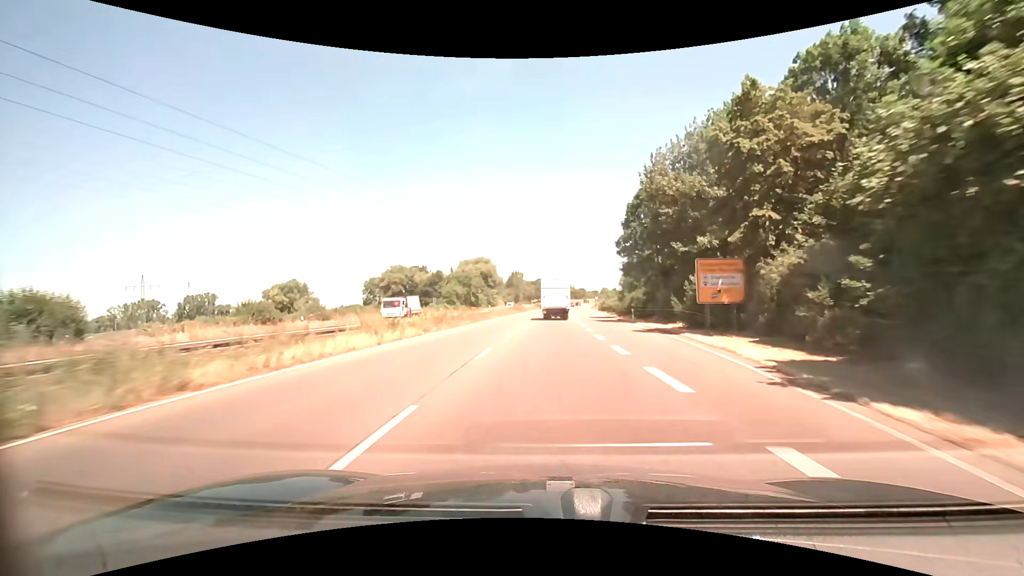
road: trunk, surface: asphalt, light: Day
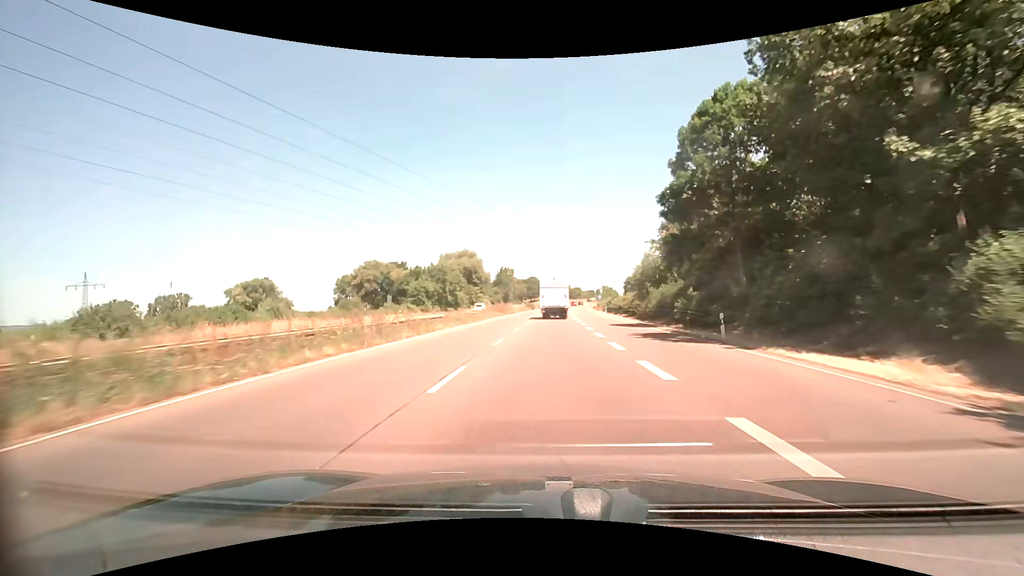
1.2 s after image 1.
(+0.2, +22.9) m; +1°
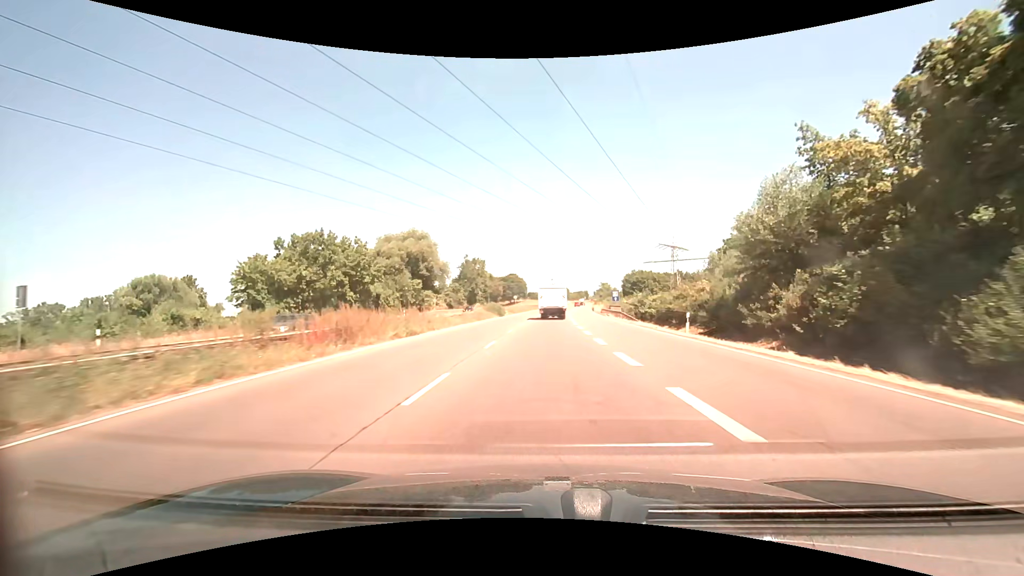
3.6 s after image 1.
(+0.8, +46.1) m; +2°
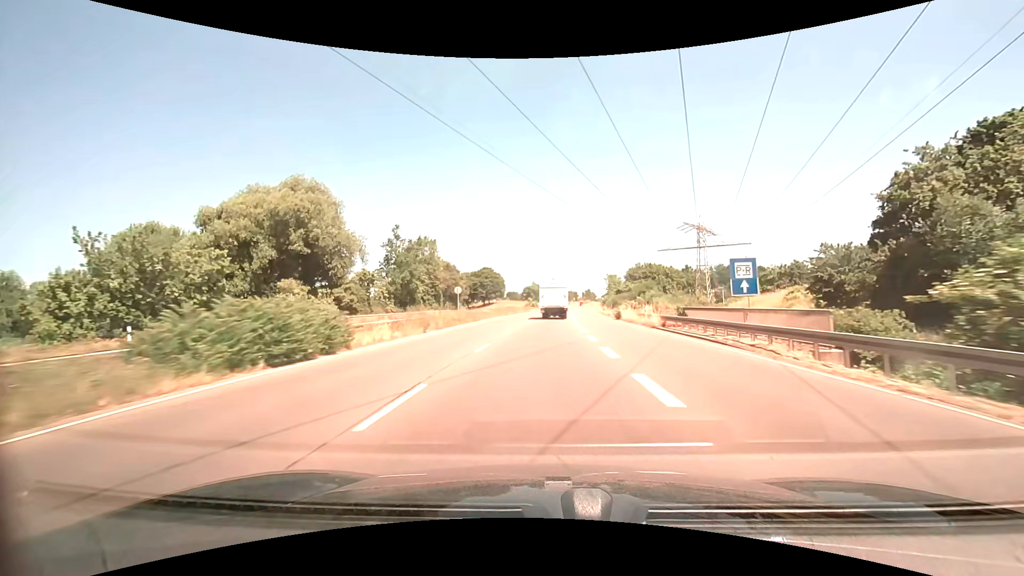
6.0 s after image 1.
(+0.7, +46.4) m; +2°
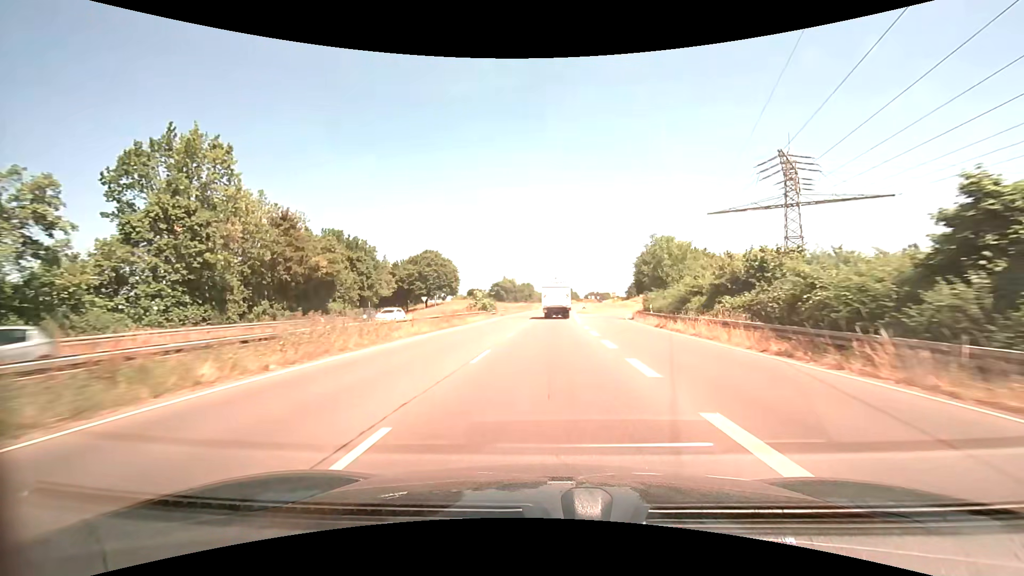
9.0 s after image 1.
(+1.2, +57.9) m; +3°
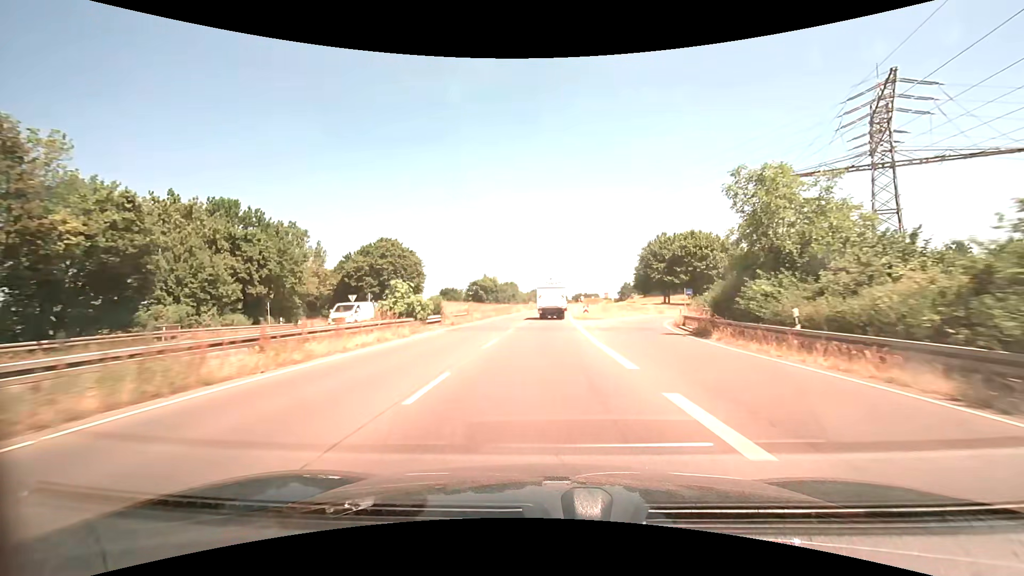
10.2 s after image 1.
(+0.3, +22.9) m; +2°
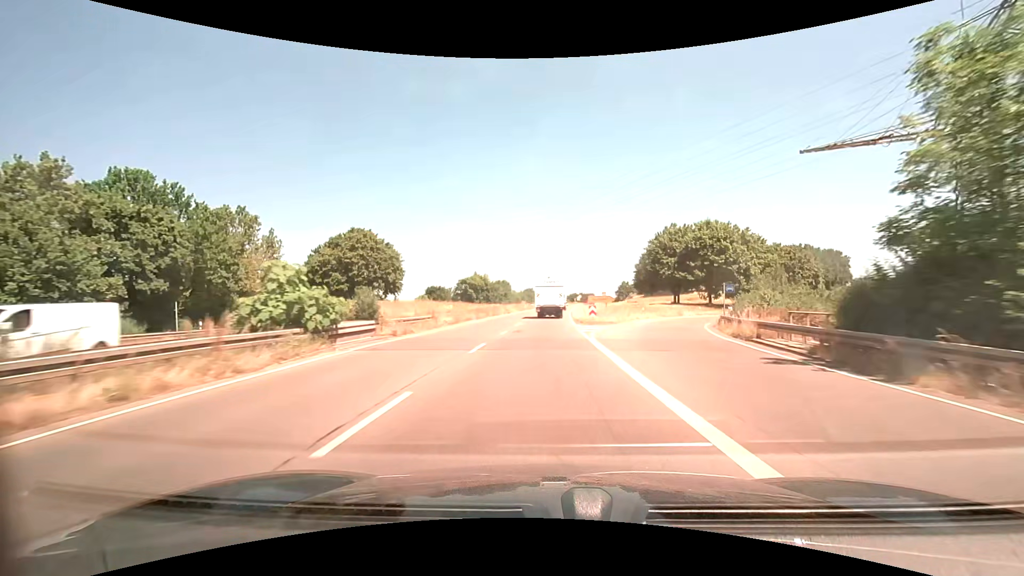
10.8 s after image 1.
(+0.1, +11.4) m; +1°
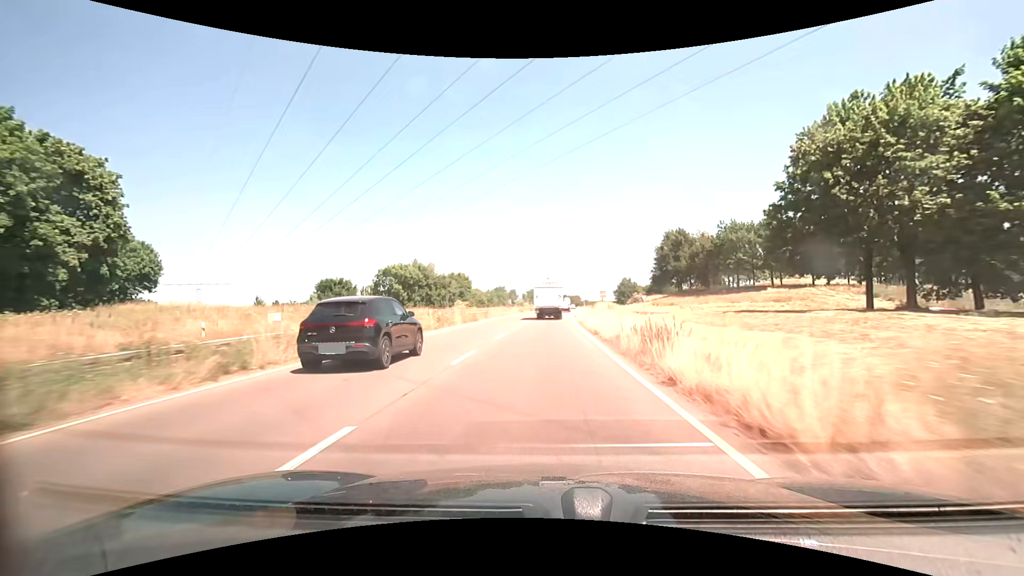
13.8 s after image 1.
(+1.2, +56.7) m; +2°
(0, +10) (0, +20) (0, +30) (+1, +40) (+1, +50) (+2, +60) (+2, +70) (+3, +80) (+4, +90) (+4, +100) m
